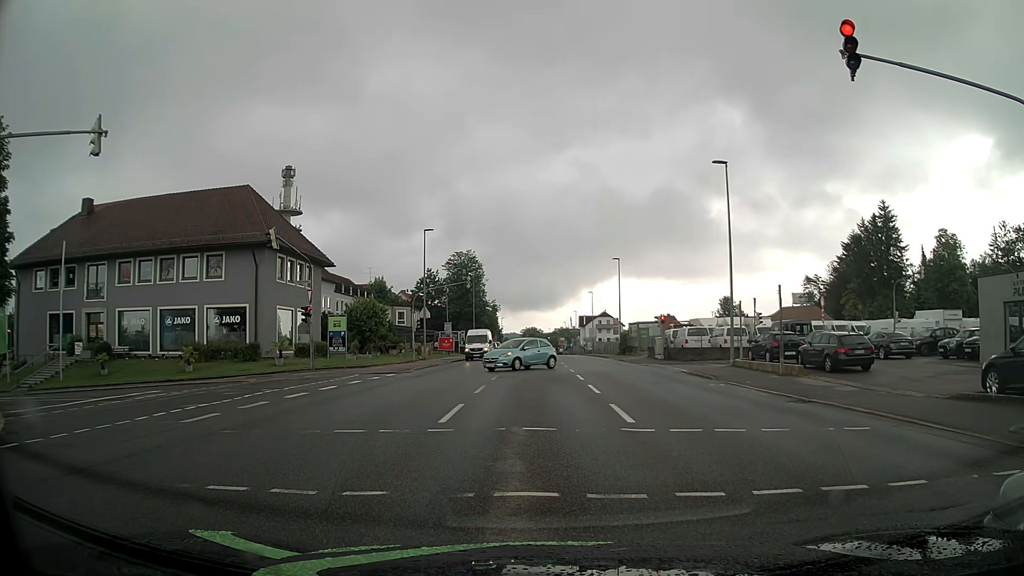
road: tertiary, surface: asphalt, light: Day
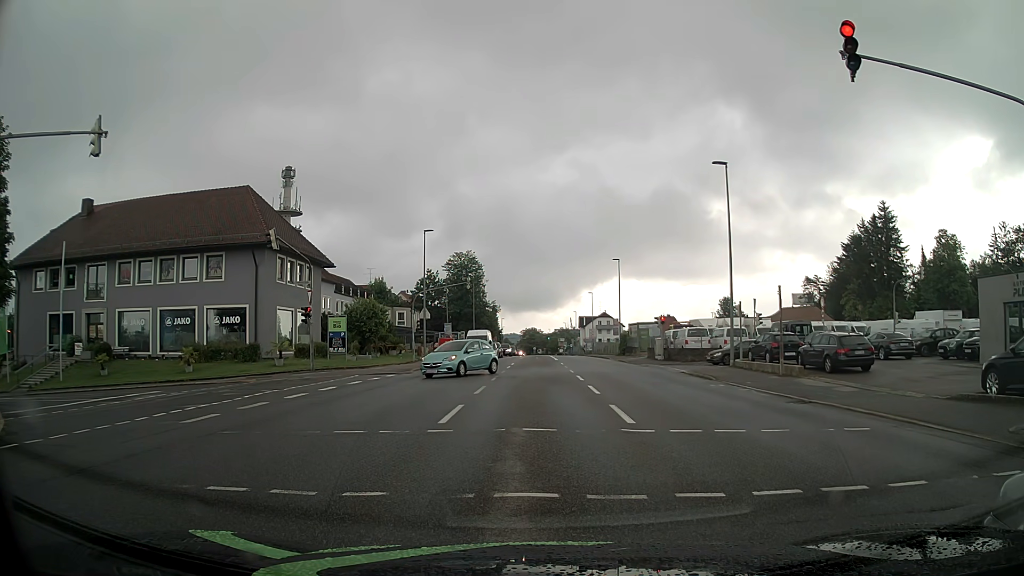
(0.0, 0.0) m; 0°
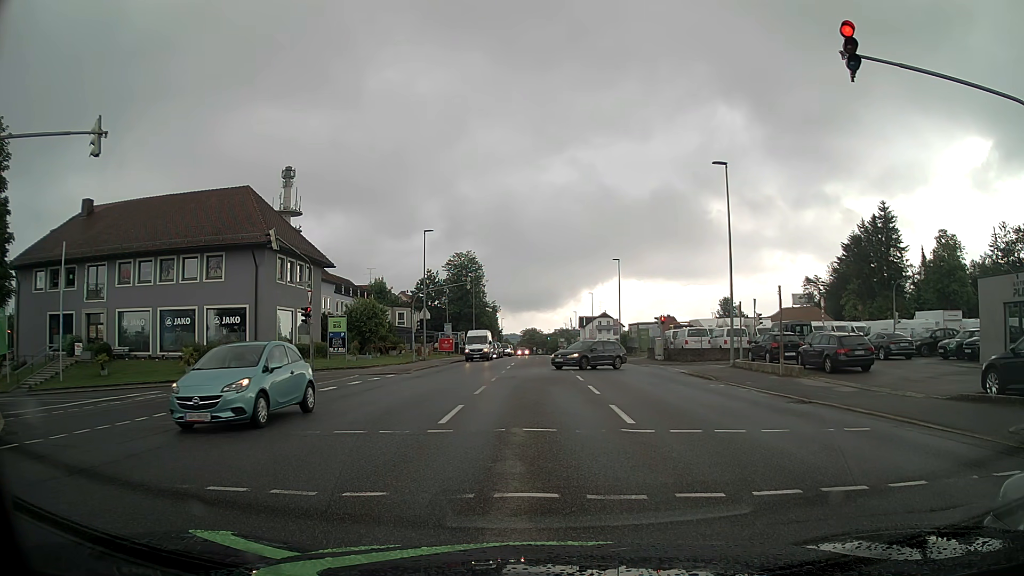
(0.0, 0.0) m; 0°
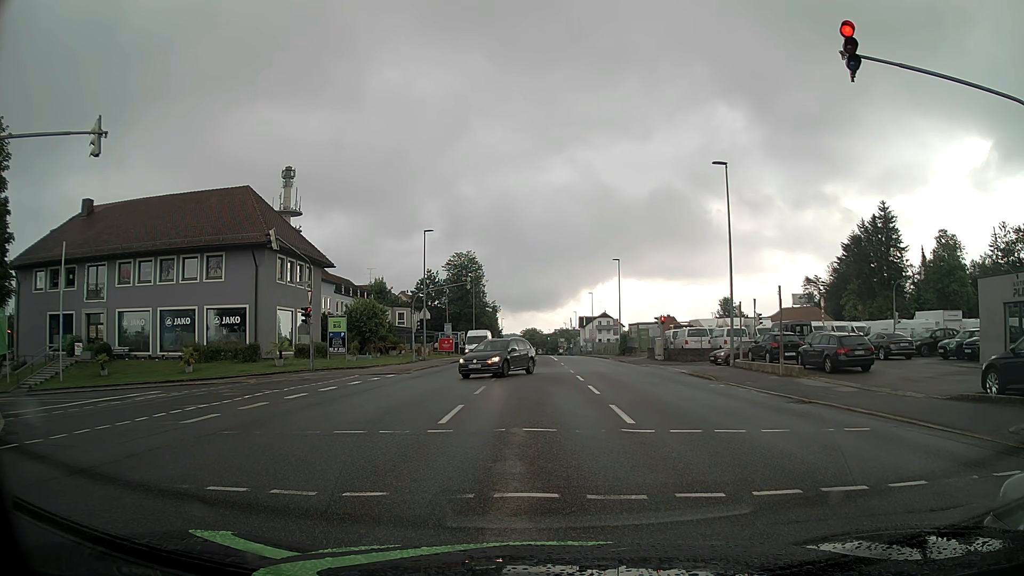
(0.0, 0.0) m; 0°
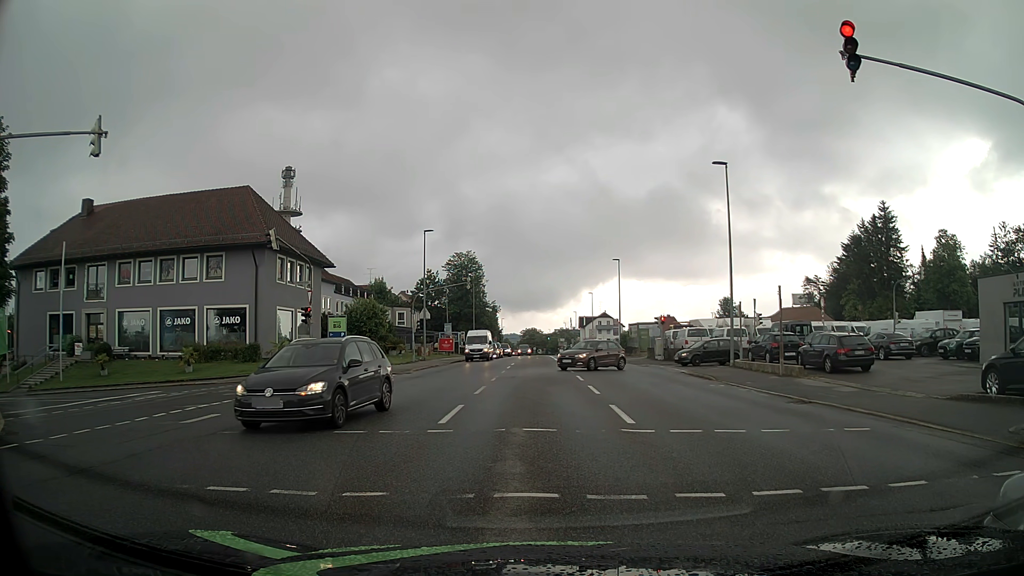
(0.0, 0.0) m; 0°
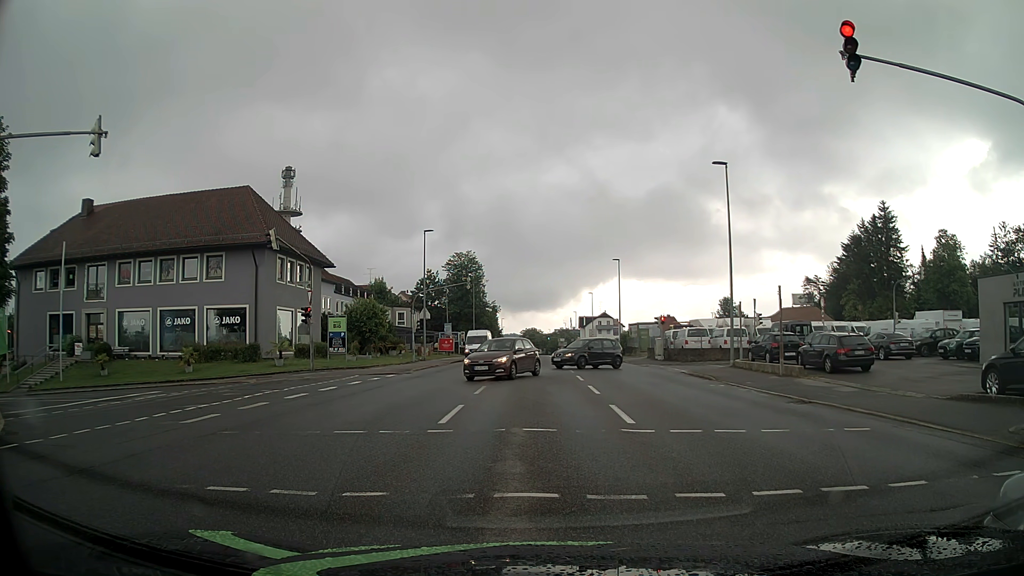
(0.0, 0.0) m; 0°
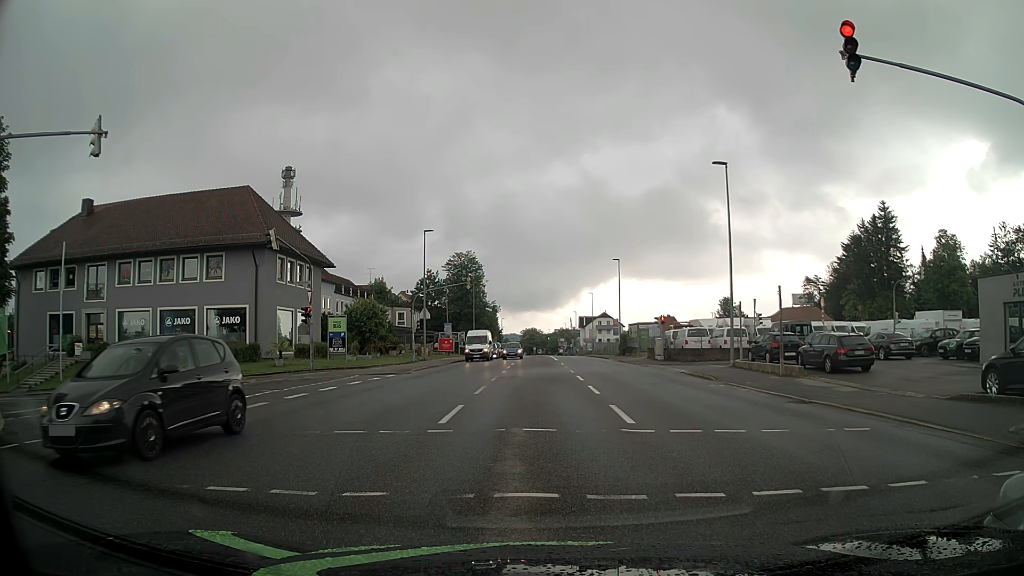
(0.0, 0.0) m; 0°
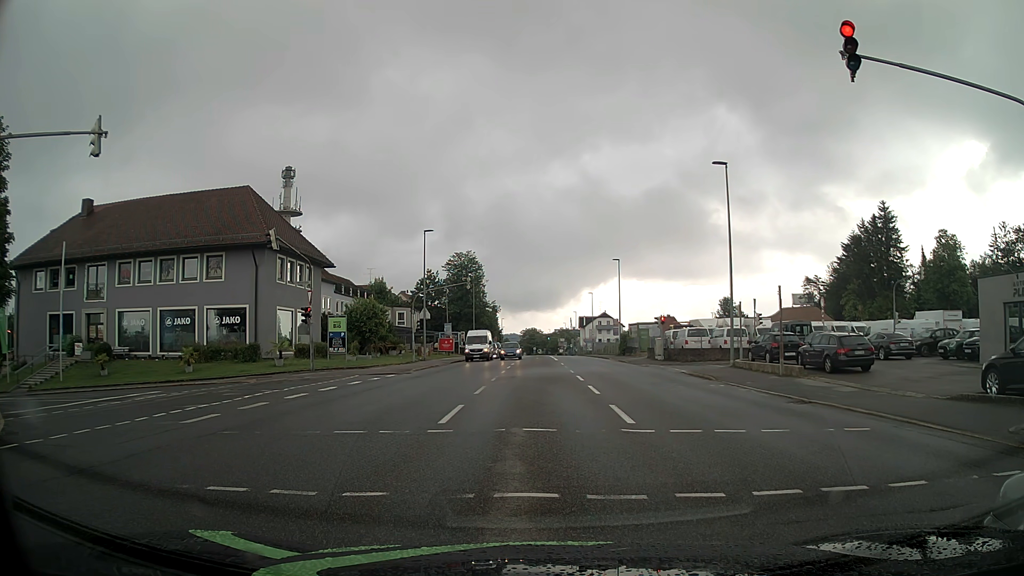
(0.0, 0.0) m; 0°
